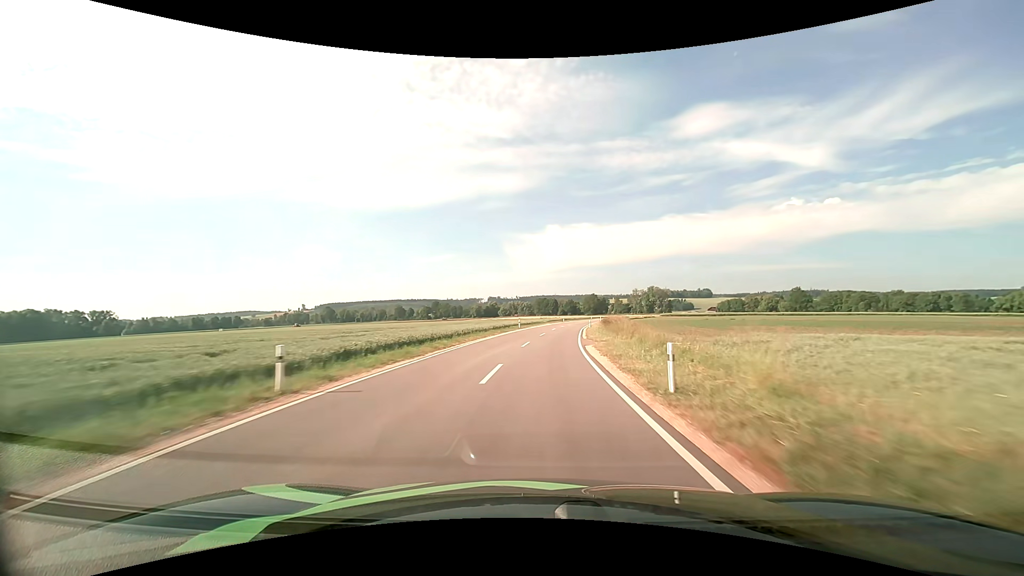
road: tertiary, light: Day
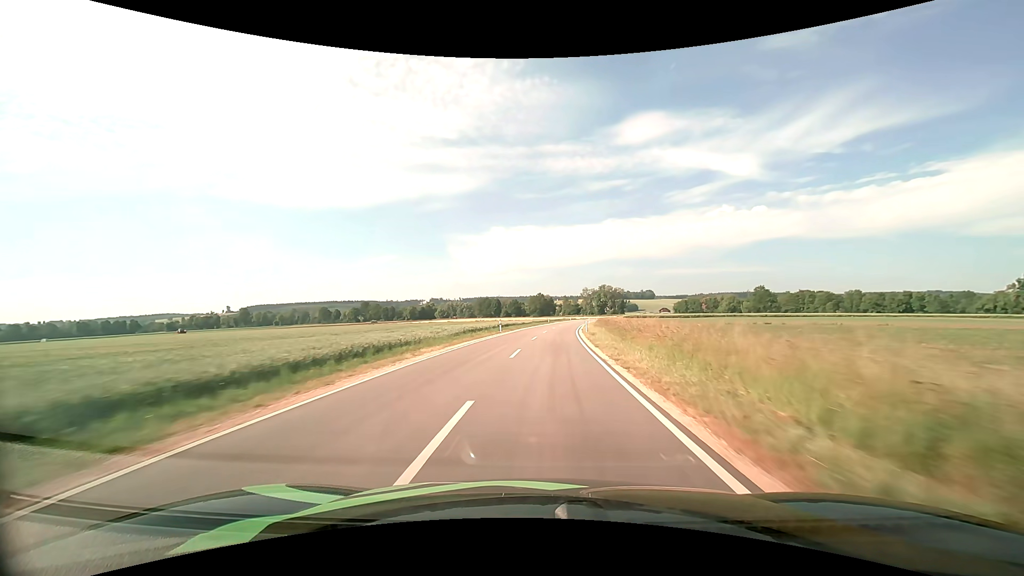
(+3.1, +54.2) m; +6°
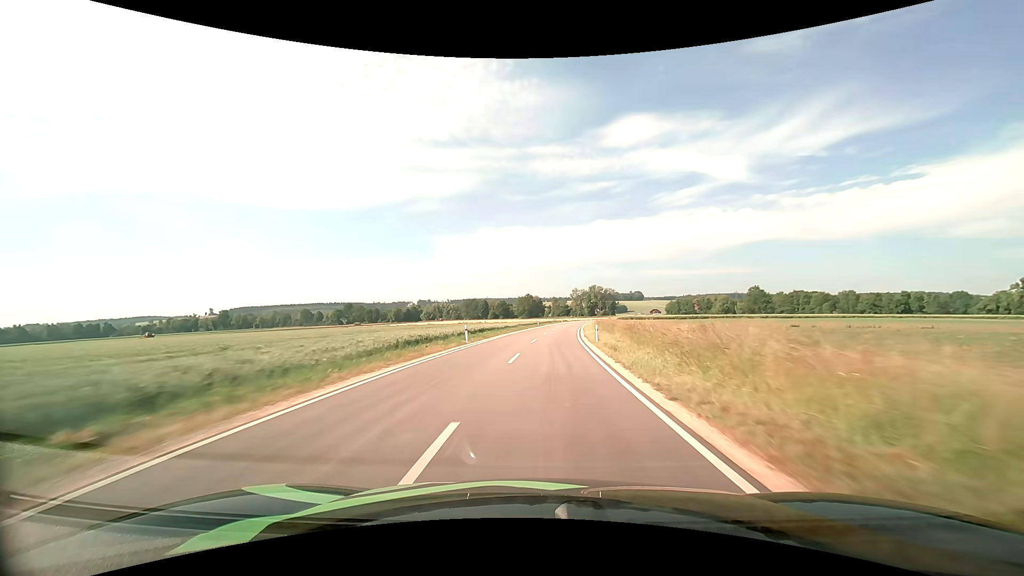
(+0.1, +13.6) m; +1°
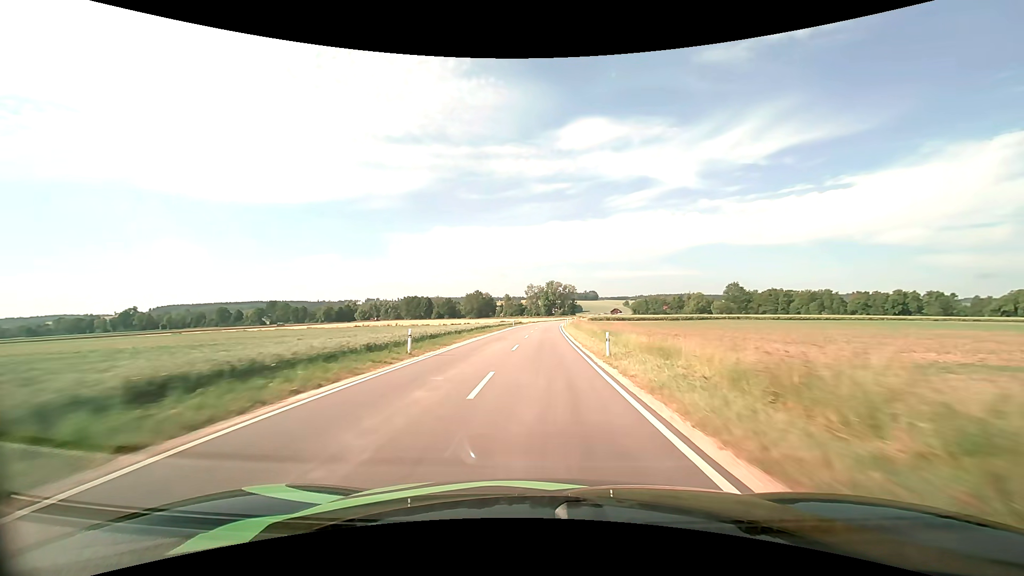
(+2.7, +54.3) m; +5°
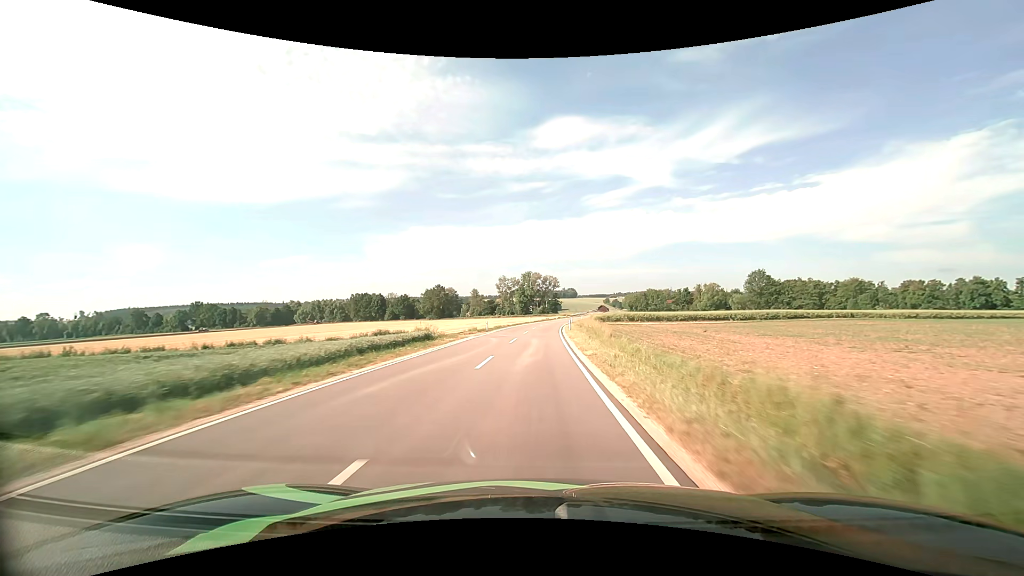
(+1.7, +67.8) m; +3°
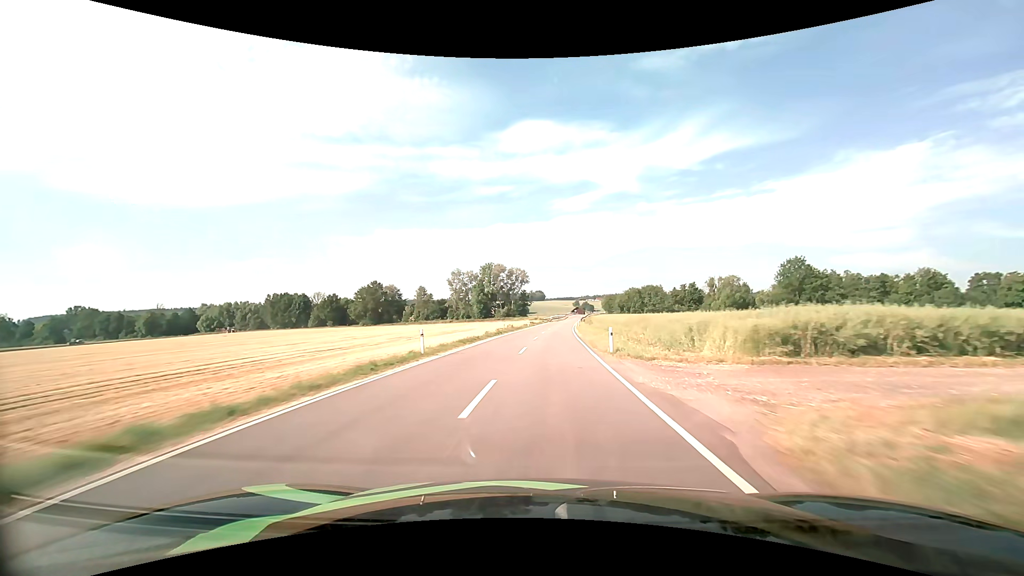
(+1.5, +66.5) m; +4°
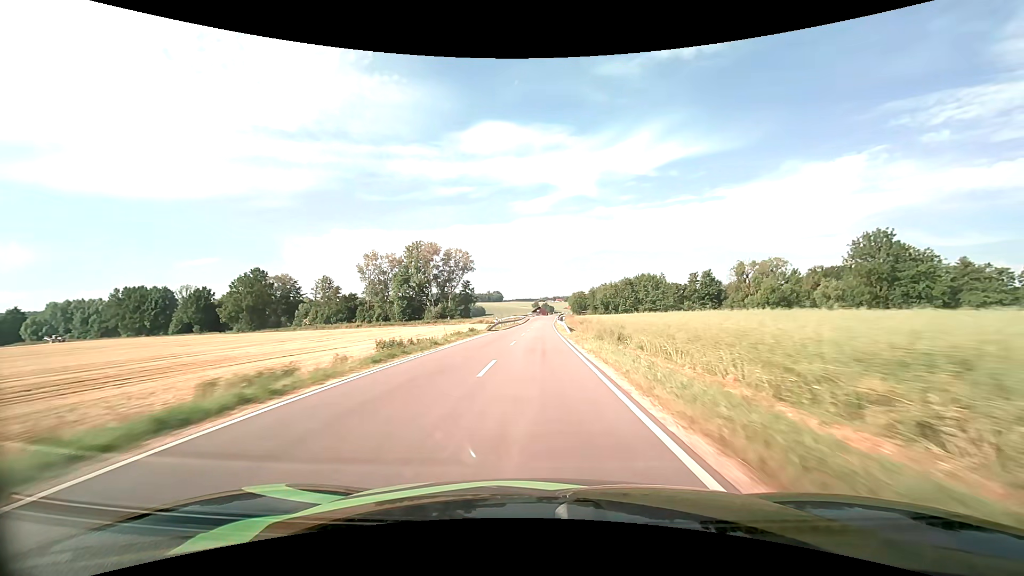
(+3.2, +68.0) m; +5°
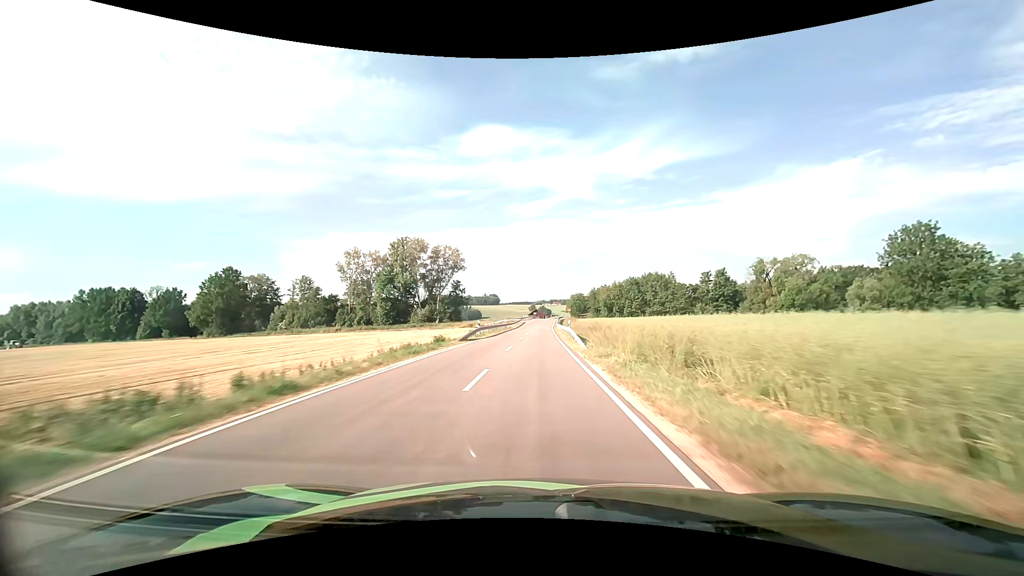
(0.0, +13.7) m; 0°
(0, +10) (0, +20) (0, +30) (0, +40) (0, +50) (0, +60) (0, +70) (+1, +80) (+1, +90) (+1, +100) m
